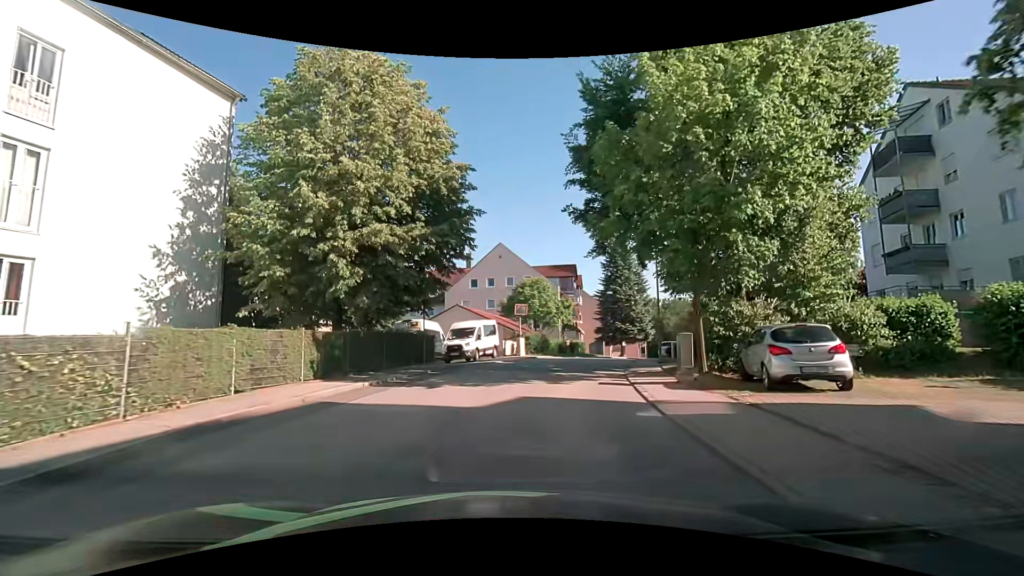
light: Day
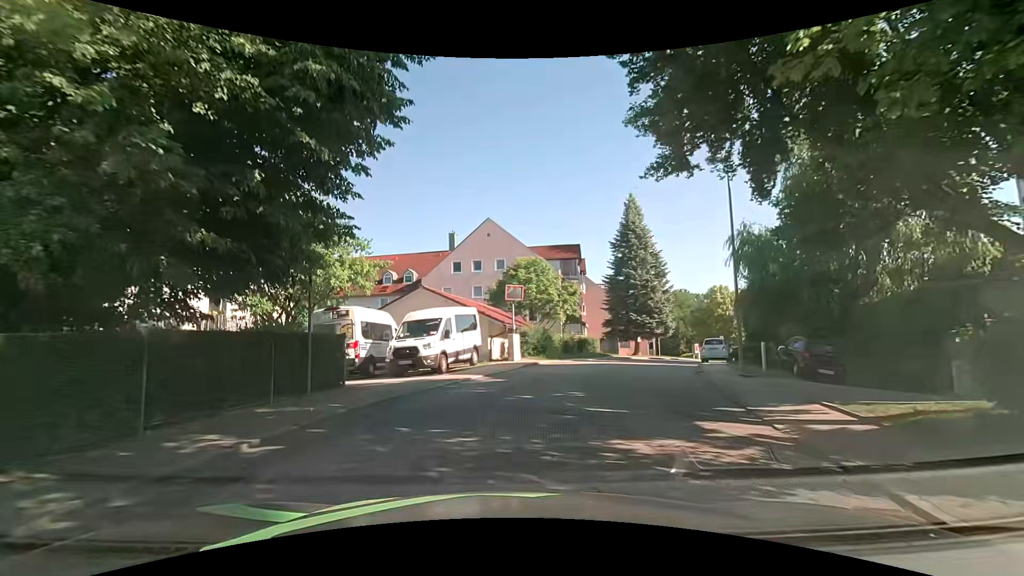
(+0.1, +11.0) m; 0°
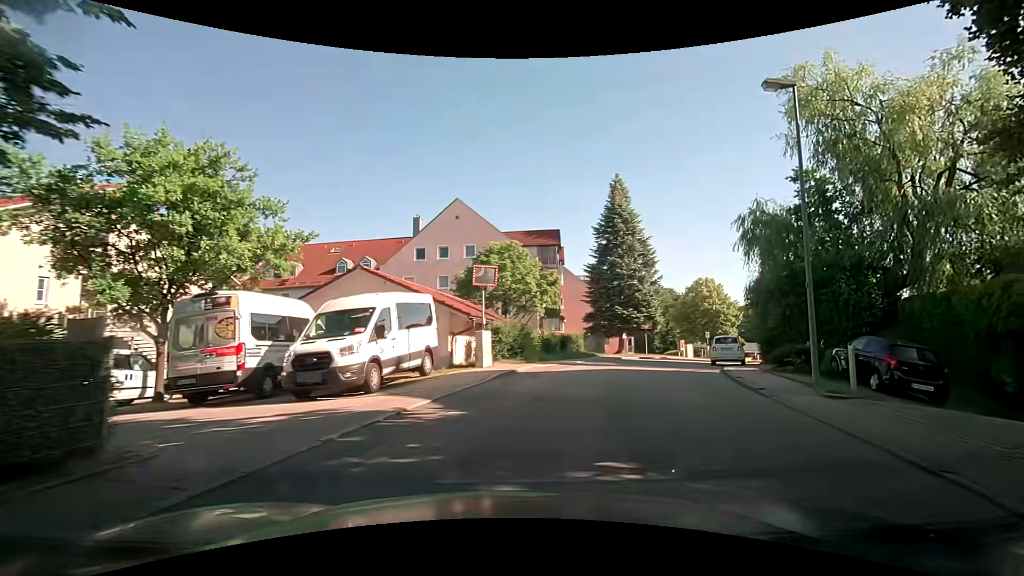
(0.0, +5.9) m; +3°
